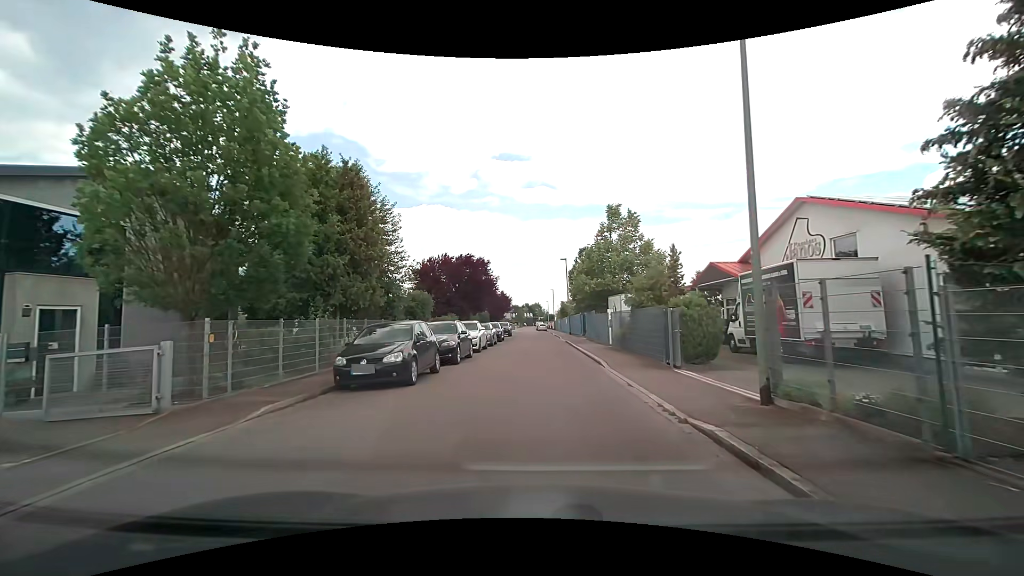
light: Day
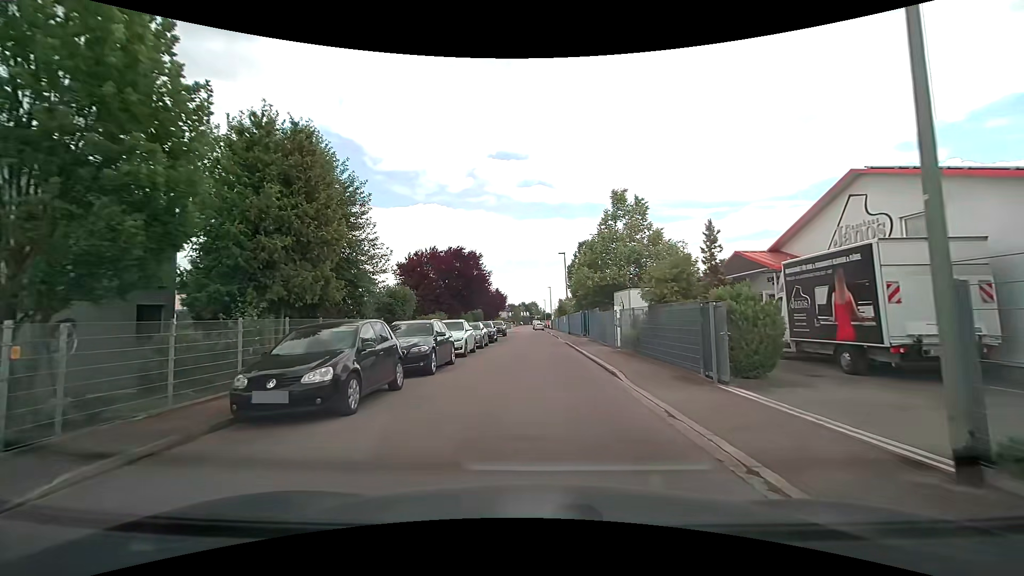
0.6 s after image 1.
(+0.1, +3.5) m; +1°
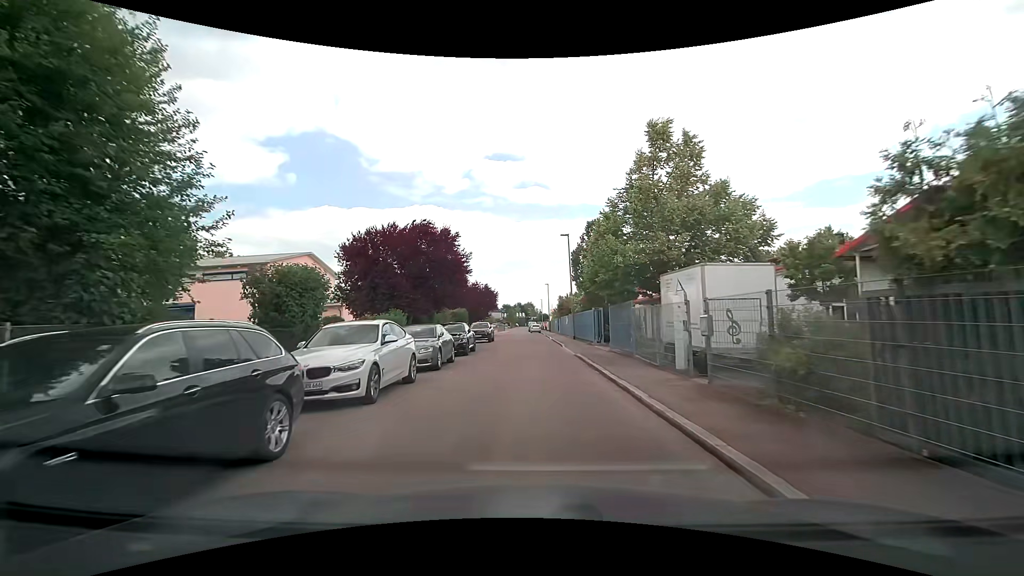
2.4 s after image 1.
(+0.1, +10.7) m; 0°
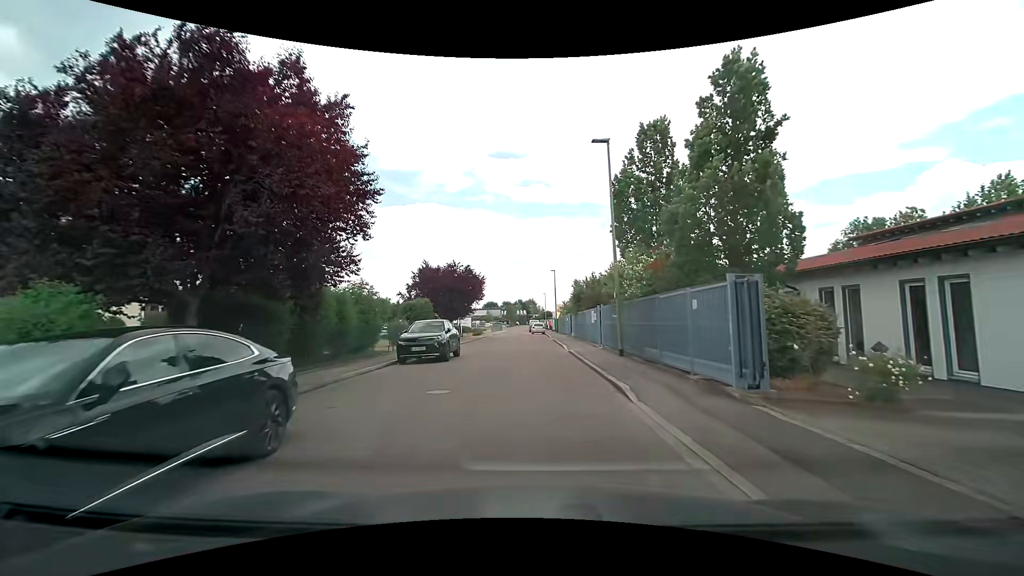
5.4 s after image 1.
(+0.1, +19.0) m; 0°
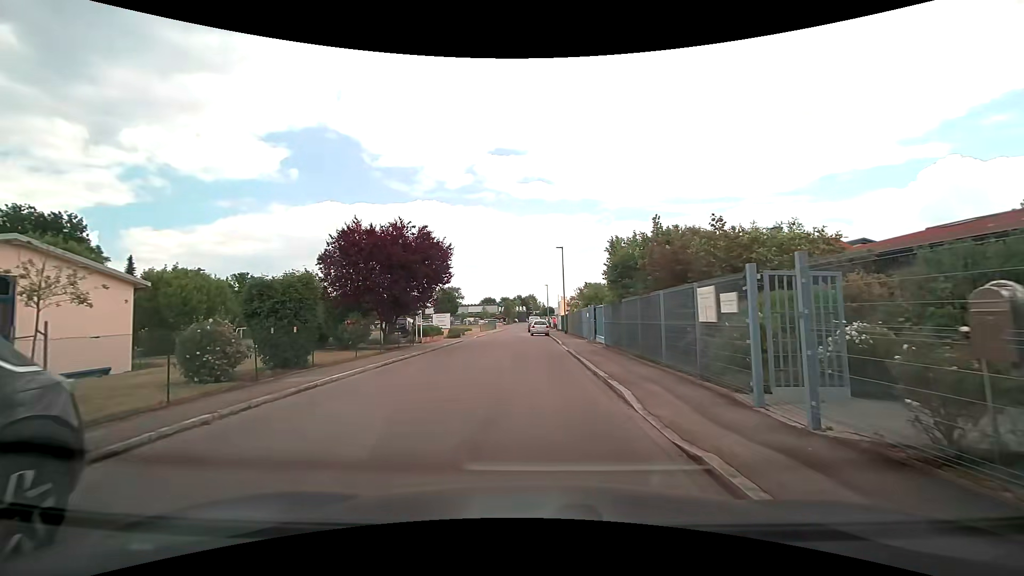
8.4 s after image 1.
(-0.1, +17.3) m; -1°
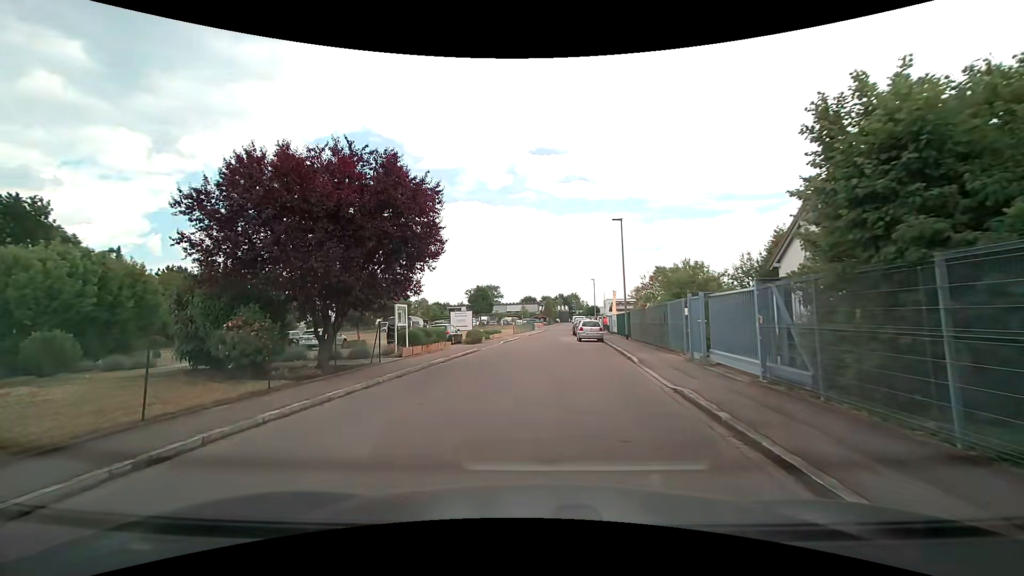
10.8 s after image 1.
(-0.1, +12.0) m; -4°
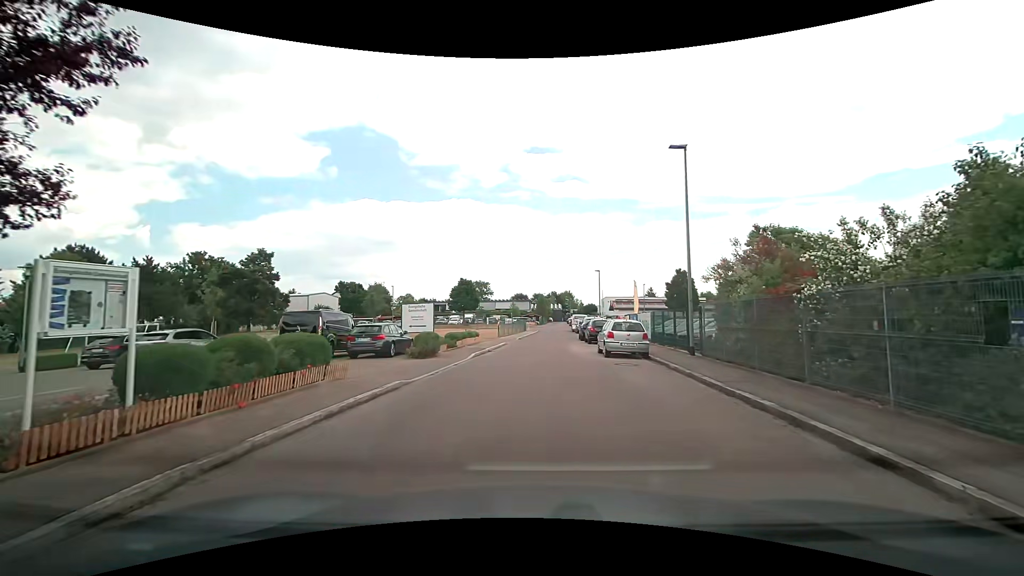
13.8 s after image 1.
(-0.2, +13.6) m; 0°
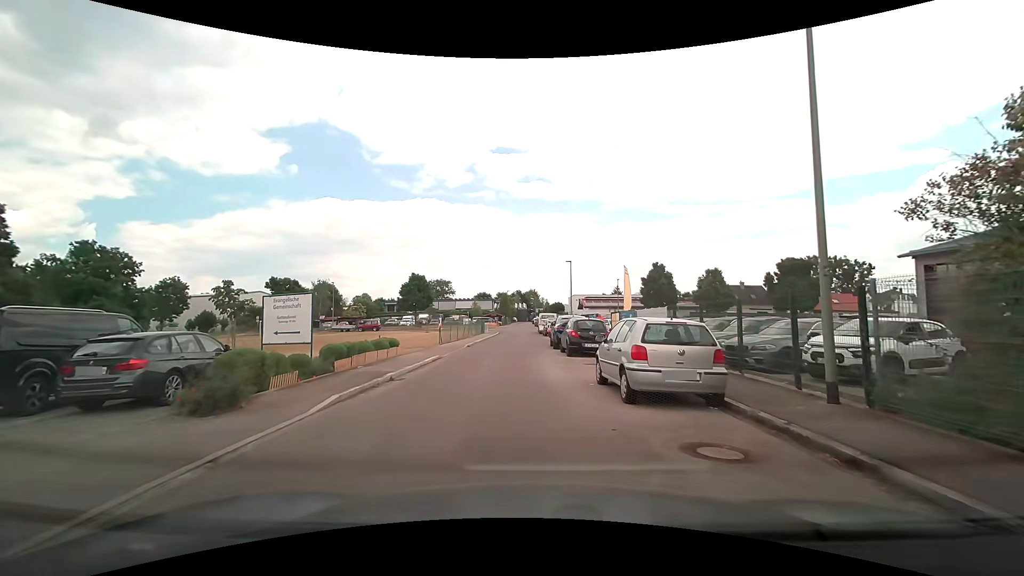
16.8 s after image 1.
(+0.5, +10.5) m; +5°
